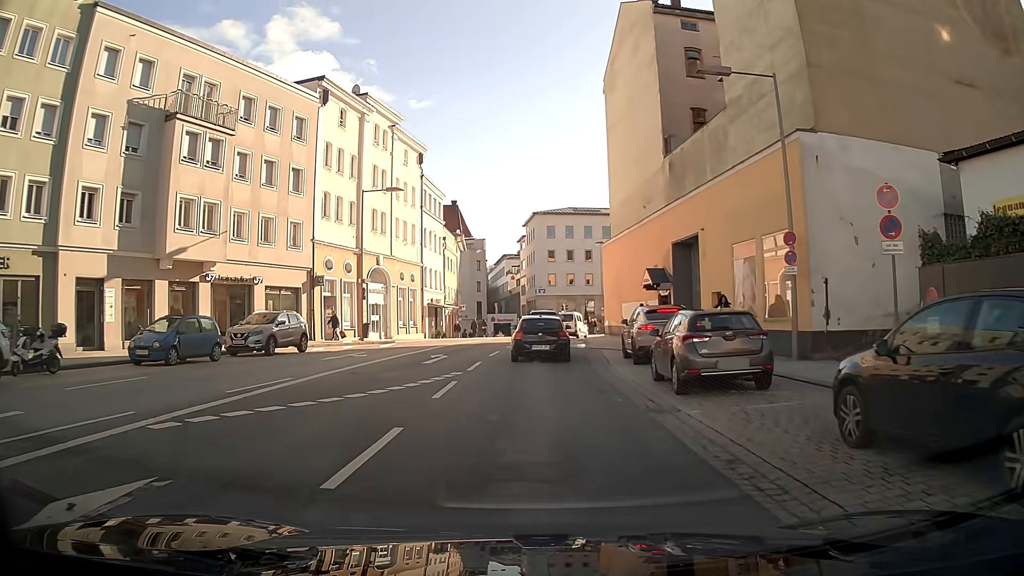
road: primary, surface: asphalt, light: Day
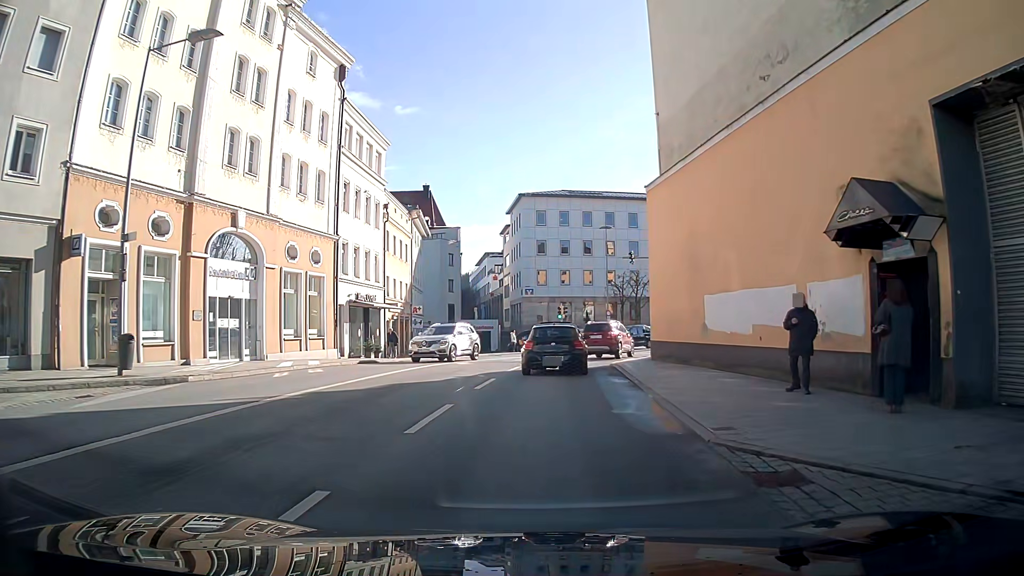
(0.0, +21.3) m; -1°
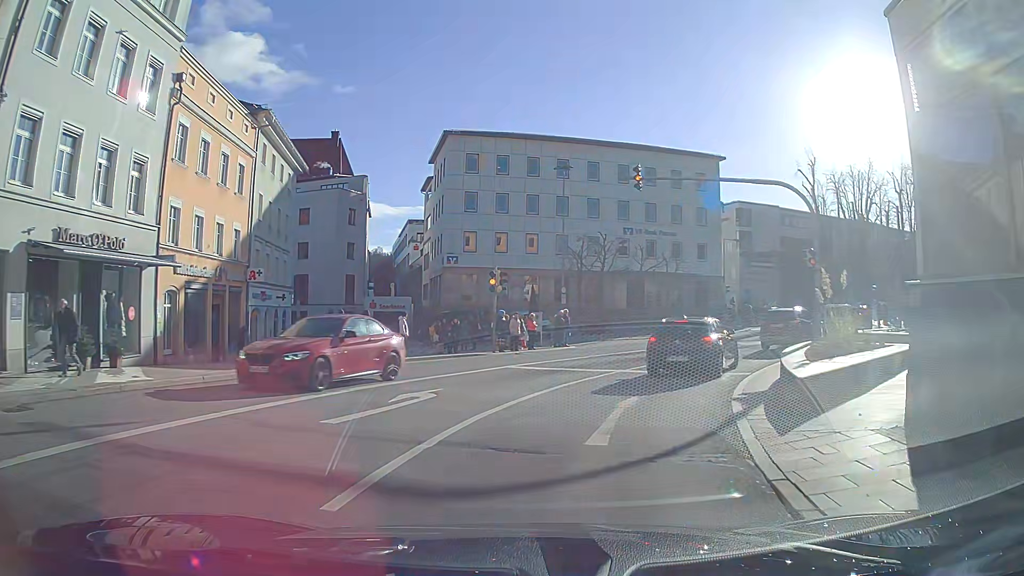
(+1.4, +21.5) m; +10°
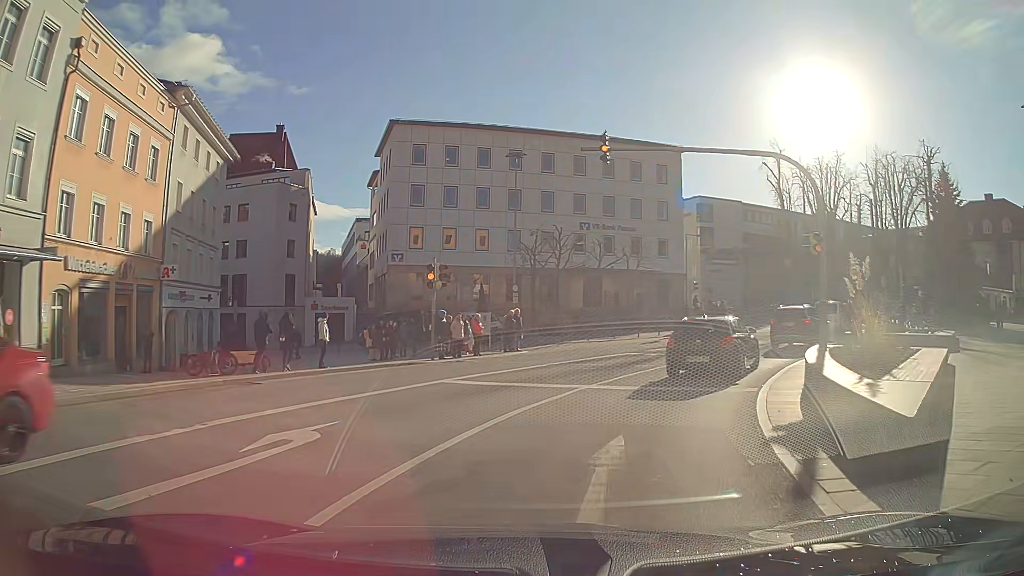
(+0.1, +4.0) m; +5°
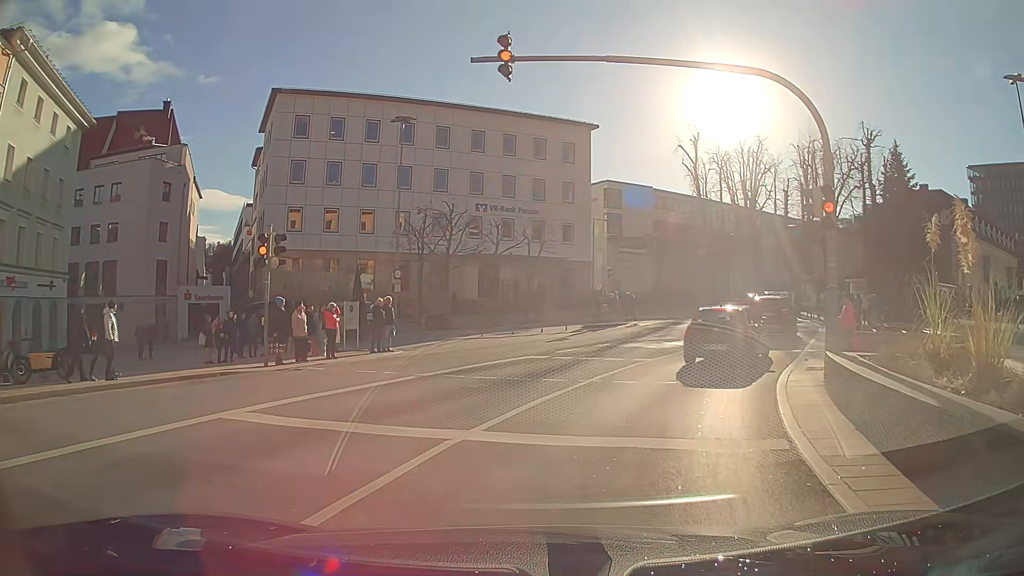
(+0.4, +6.0) m; +7°
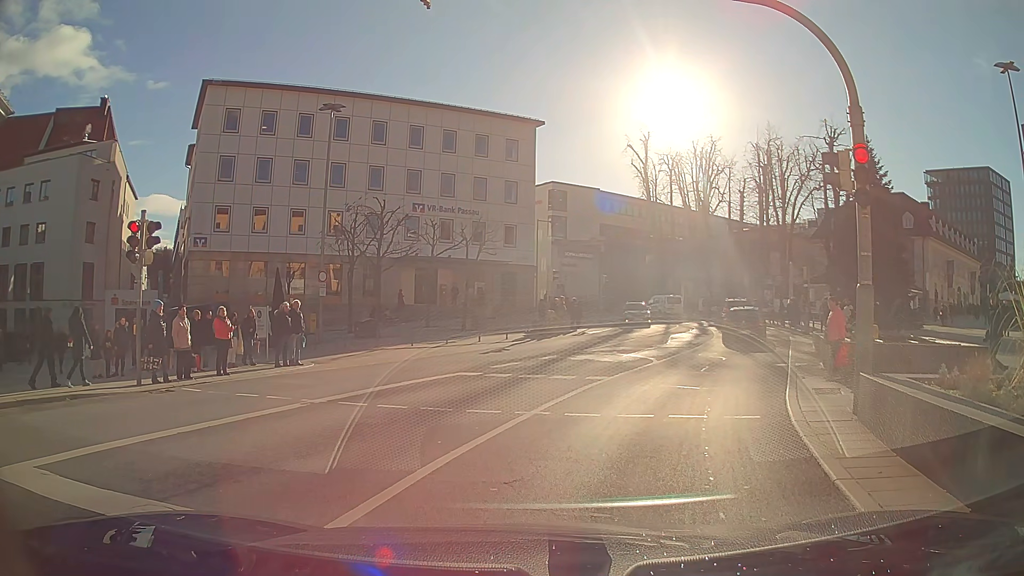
(+0.1, +3.1) m; +2°
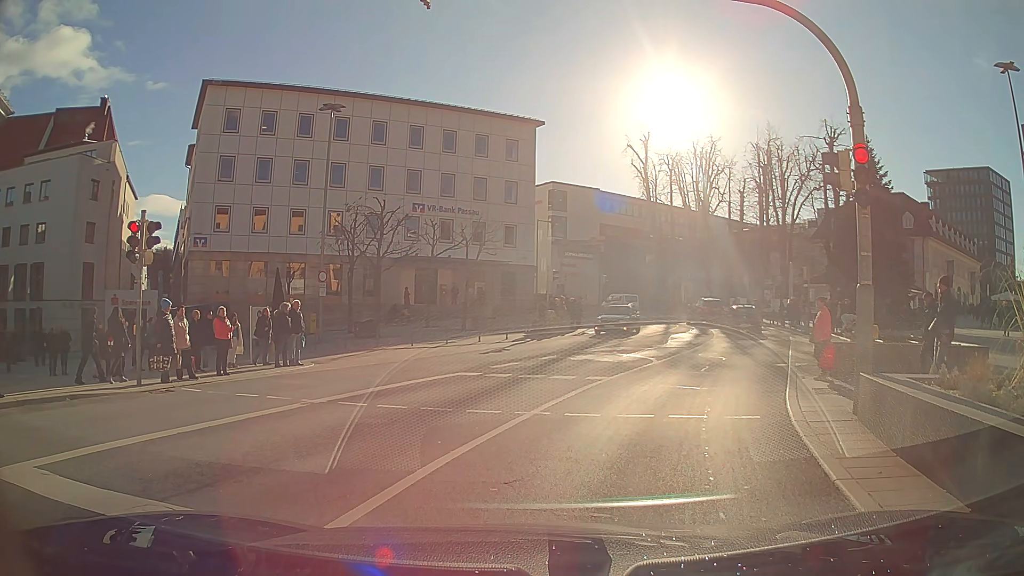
(0.0, 0.0) m; 0°
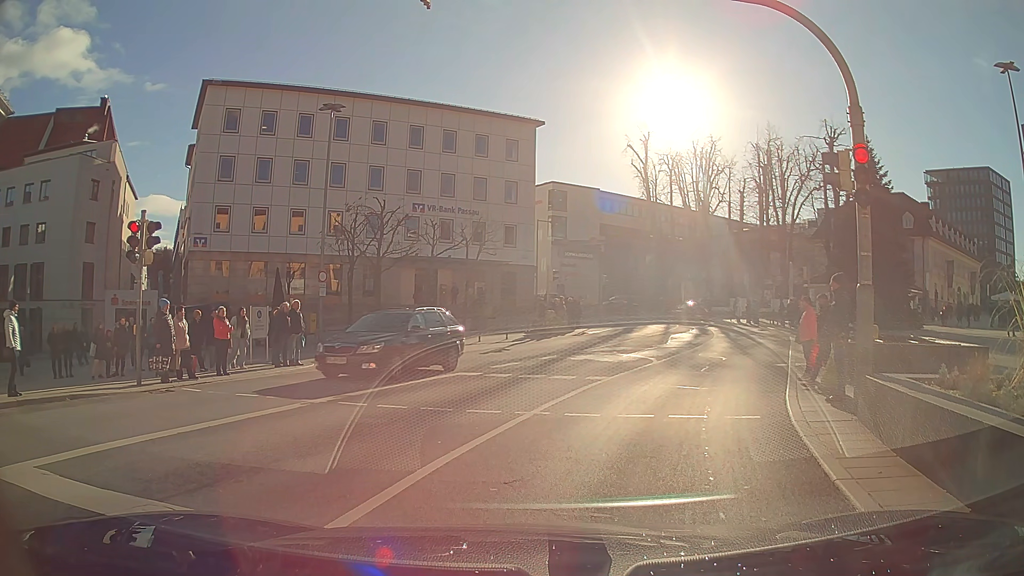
(0.0, 0.0) m; 0°
(+2, +10) (+6, +19) (+9, +28) (+12, +38) (+12, +48) (+10, +58) (+5, +67) (+1, +75) (-4, +84) (-9, +93) m
